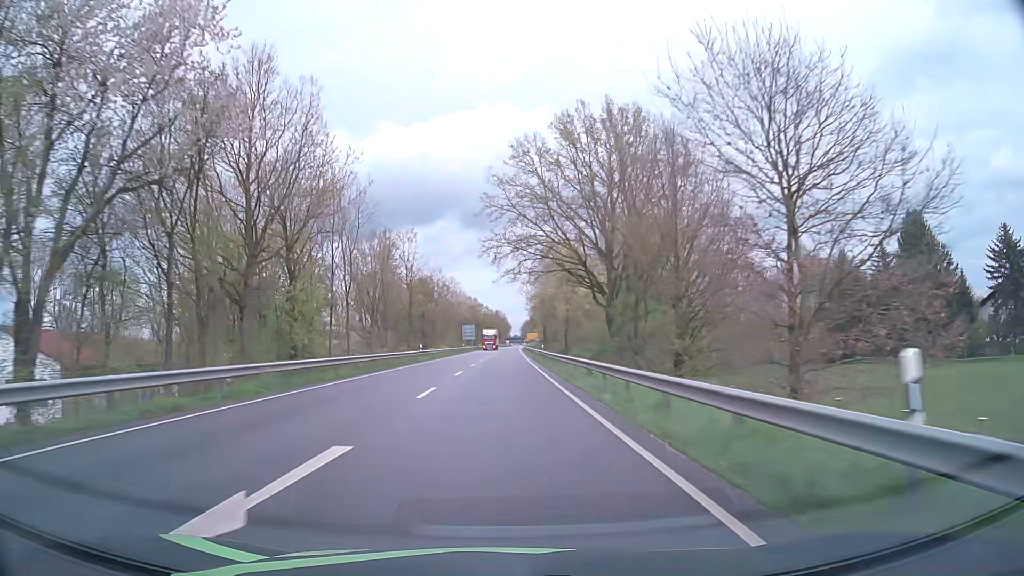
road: primary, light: Day
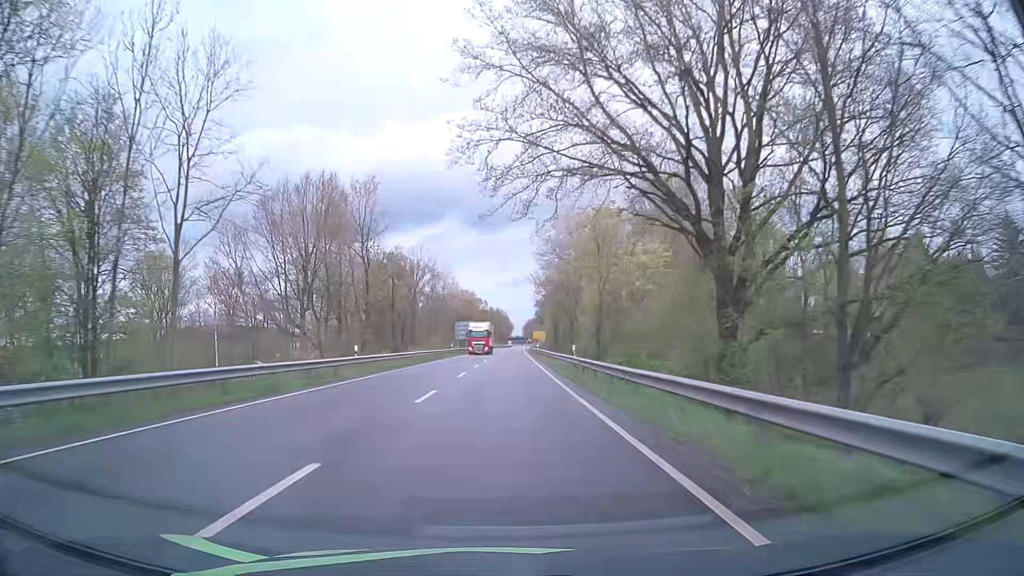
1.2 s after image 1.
(-0.1, +25.2) m; 0°
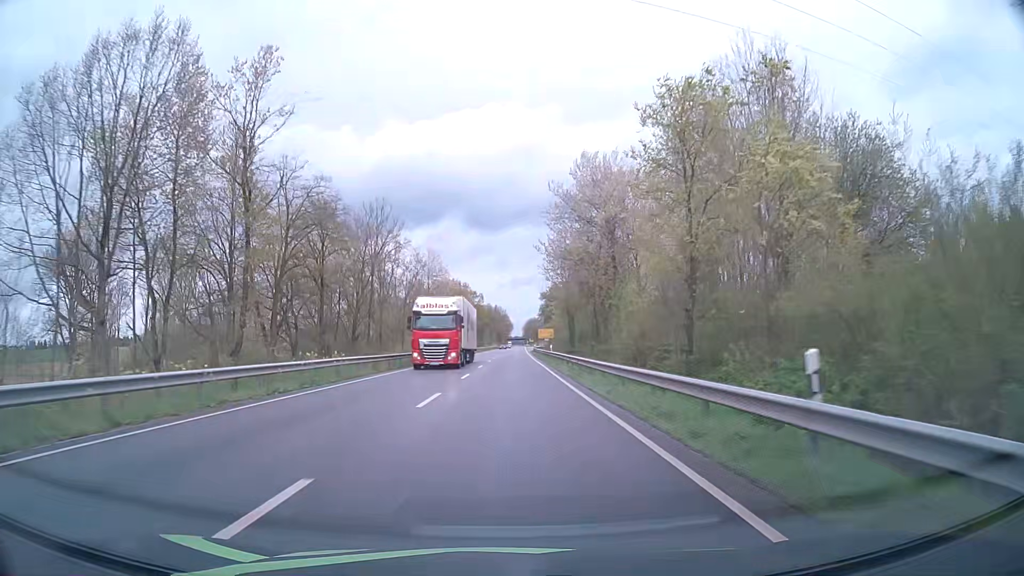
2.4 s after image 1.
(-0.1, +25.1) m; 0°
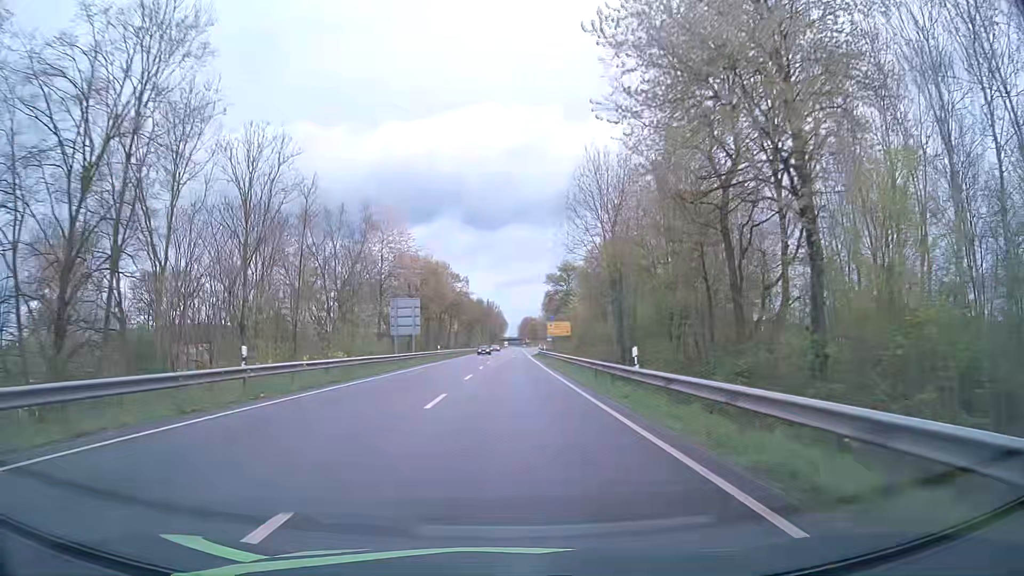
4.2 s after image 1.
(+0.1, +37.6) m; 0°
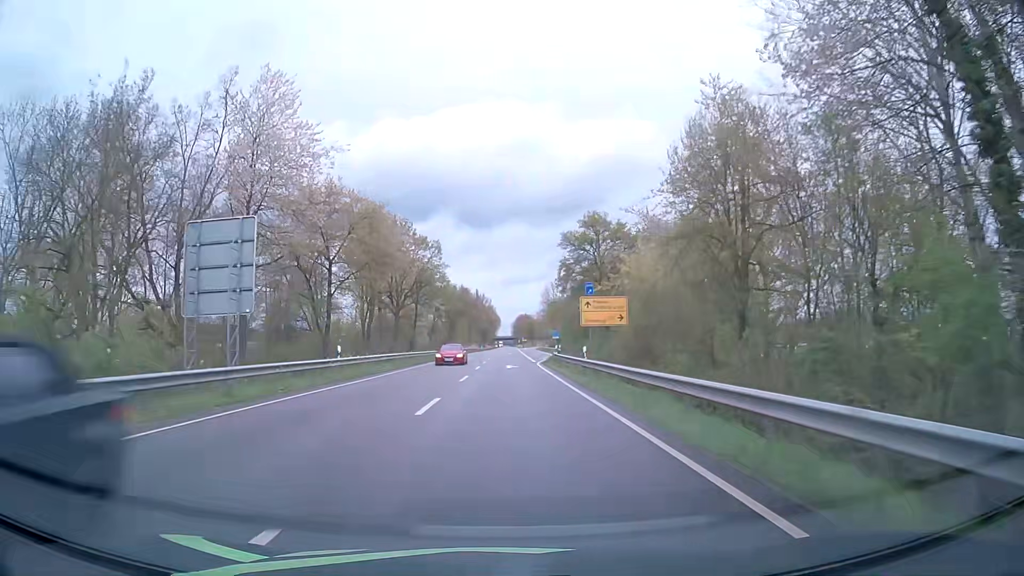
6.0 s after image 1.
(0.0, +37.5) m; 0°
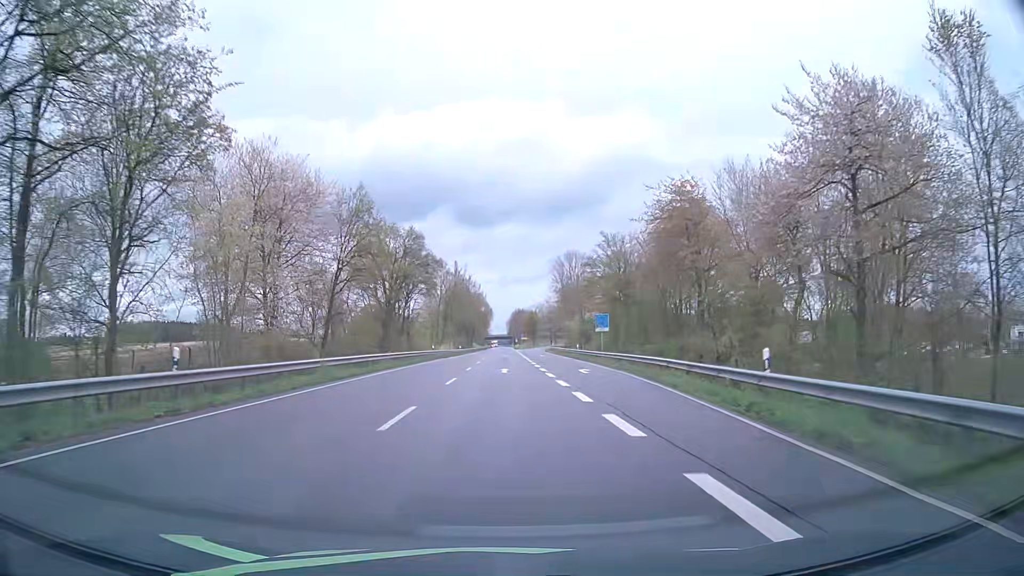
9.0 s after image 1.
(+0.4, +62.4) m; 0°
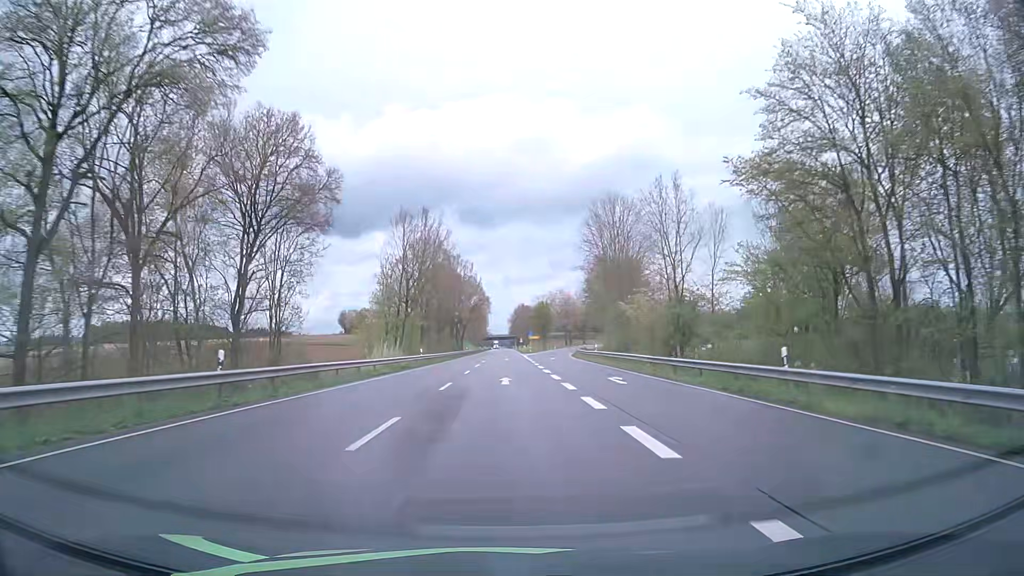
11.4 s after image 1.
(+0.1, +50.0) m; 0°
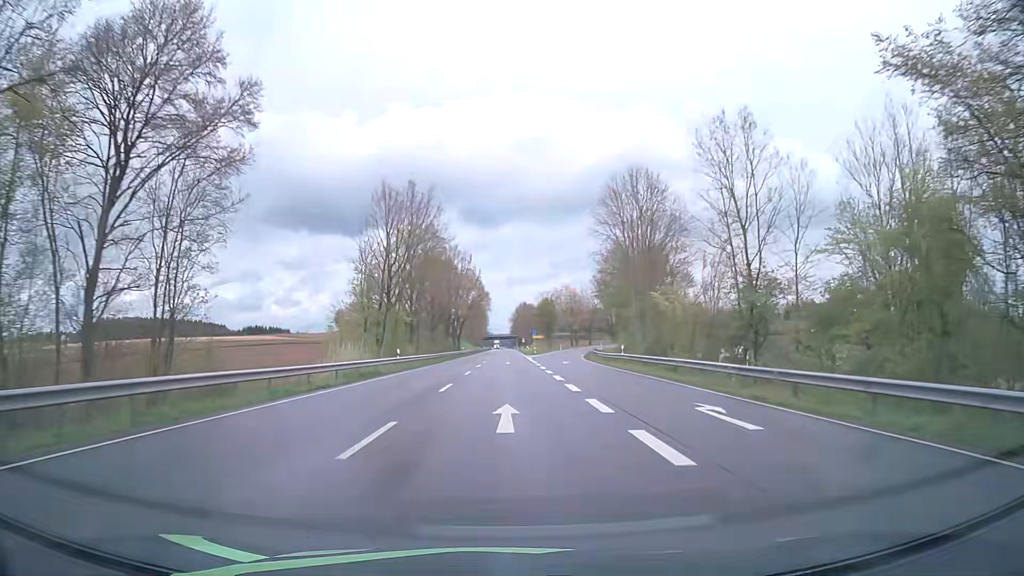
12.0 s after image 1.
(0.0, +12.5) m; 0°
(0, +10) (0, +20) (0, +30) (0, +40) (0, +50) (0, +60) (0, +70) (0, +80) (0, +90) (0, +100) m
